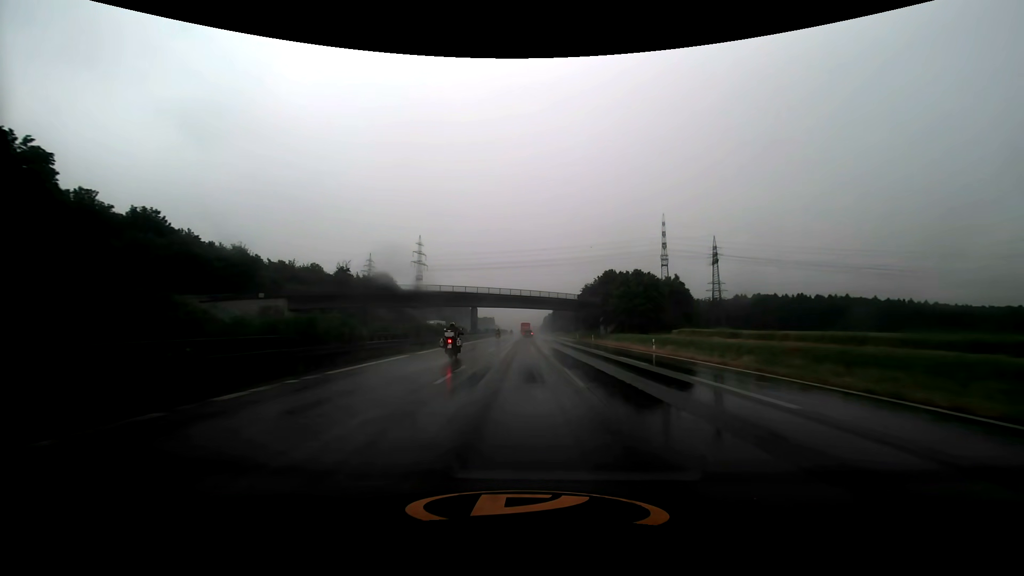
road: motorway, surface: asphalt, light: Day
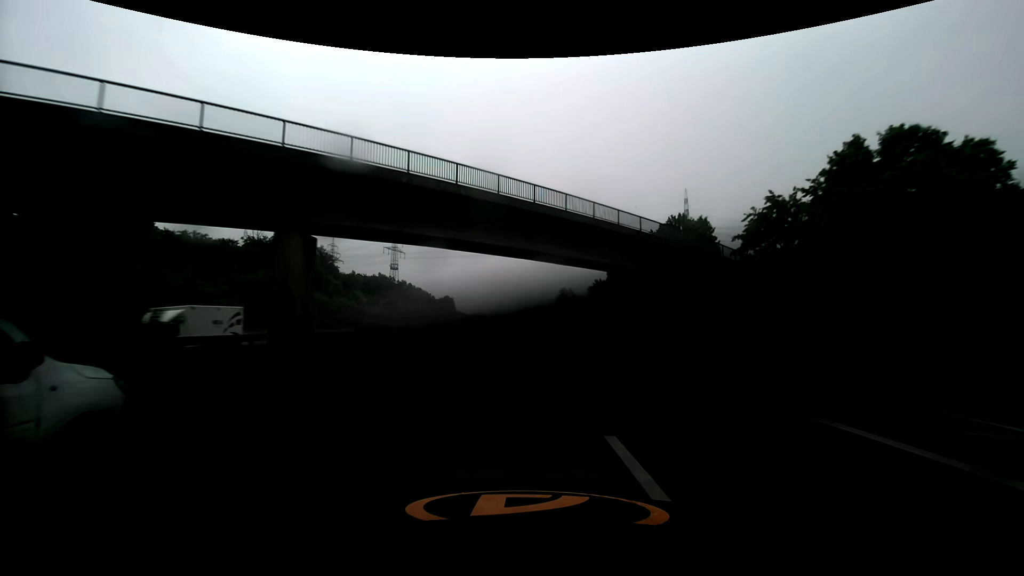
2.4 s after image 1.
(+0.1, +66.2) m; +1°
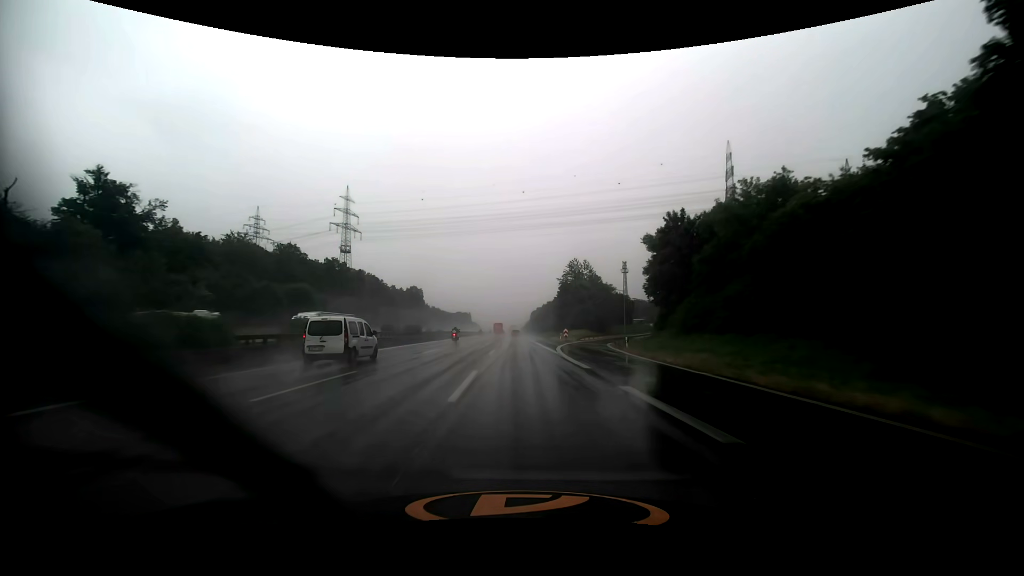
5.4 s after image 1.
(+1.3, +81.7) m; +1°
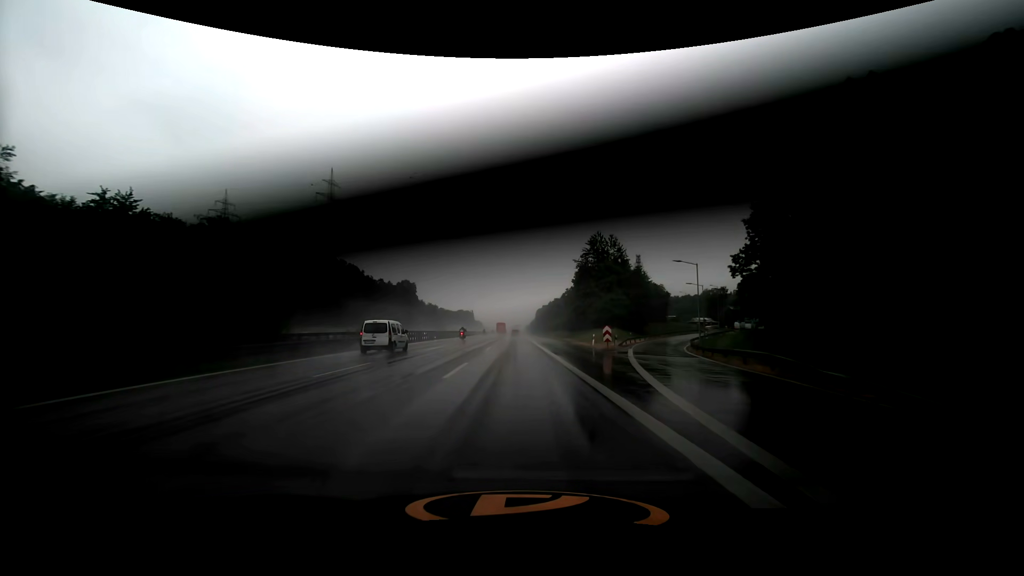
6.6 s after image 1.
(-0.2, +31.9) m; -1°
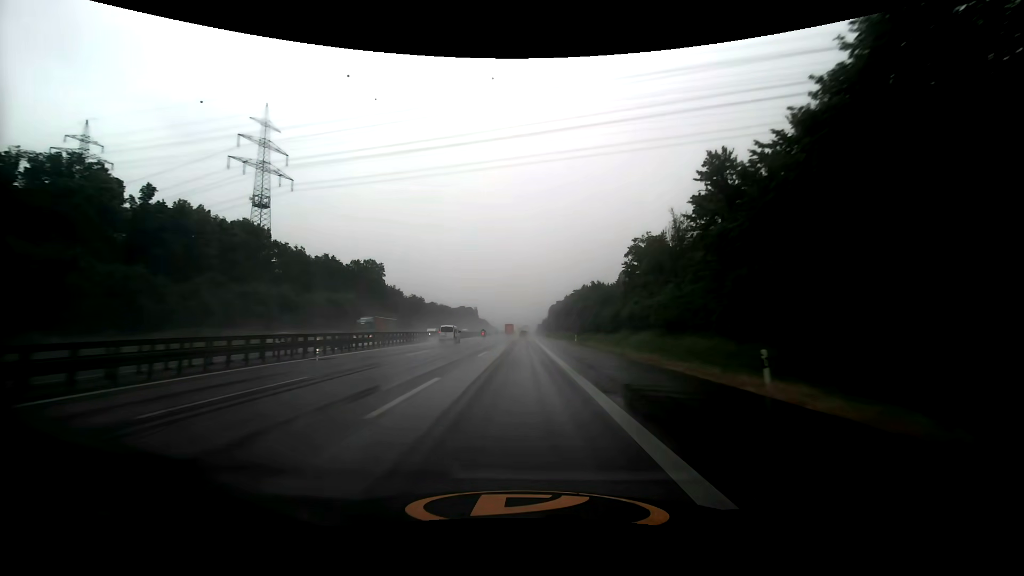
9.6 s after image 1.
(-1.3, +78.3) m; -1°
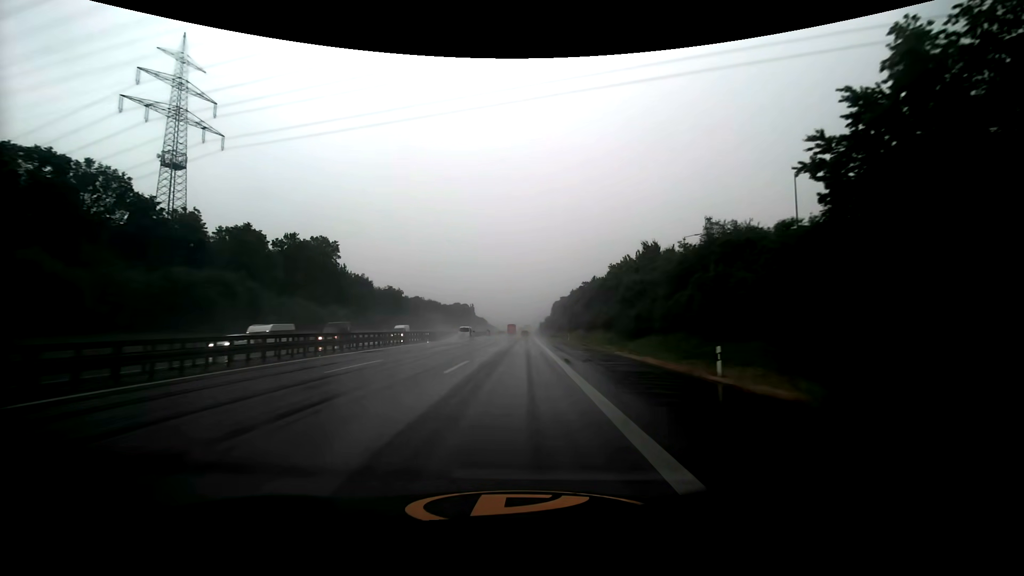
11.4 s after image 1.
(+0.1, +46.8) m; 0°
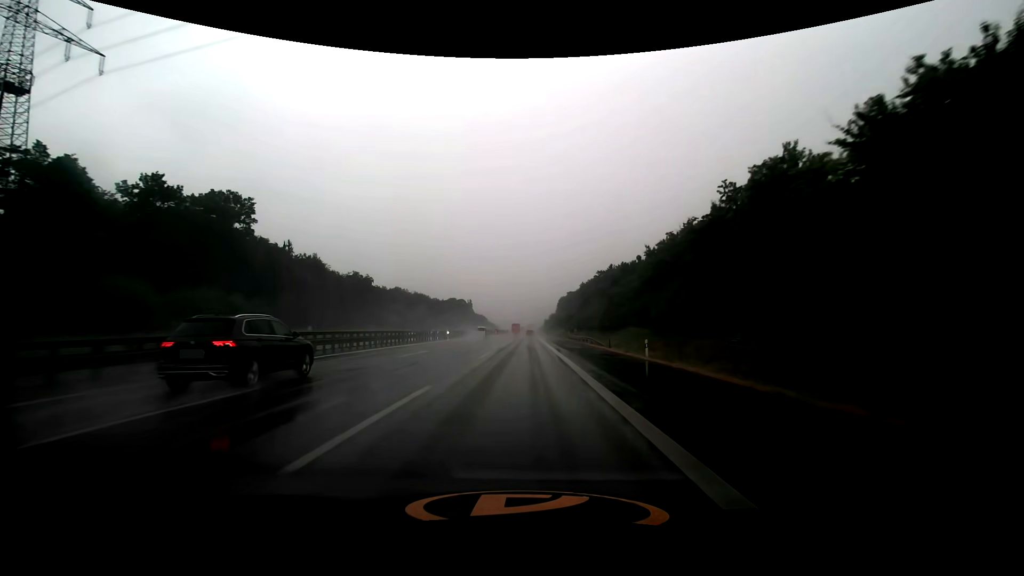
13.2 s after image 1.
(-0.2, +46.7) m; 0°
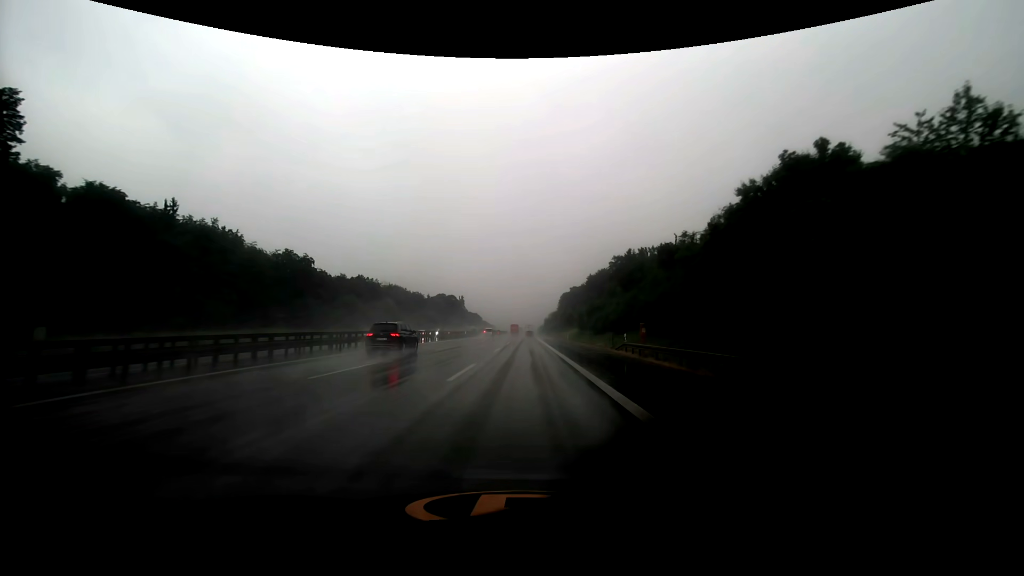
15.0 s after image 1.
(+0.1, +46.2) m; 0°
(0, +10) (0, +20) (0, +30) (0, +40) (0, +50) (0, +60) (0, +70) (0, +80) (0, +90) (0, +100) m
